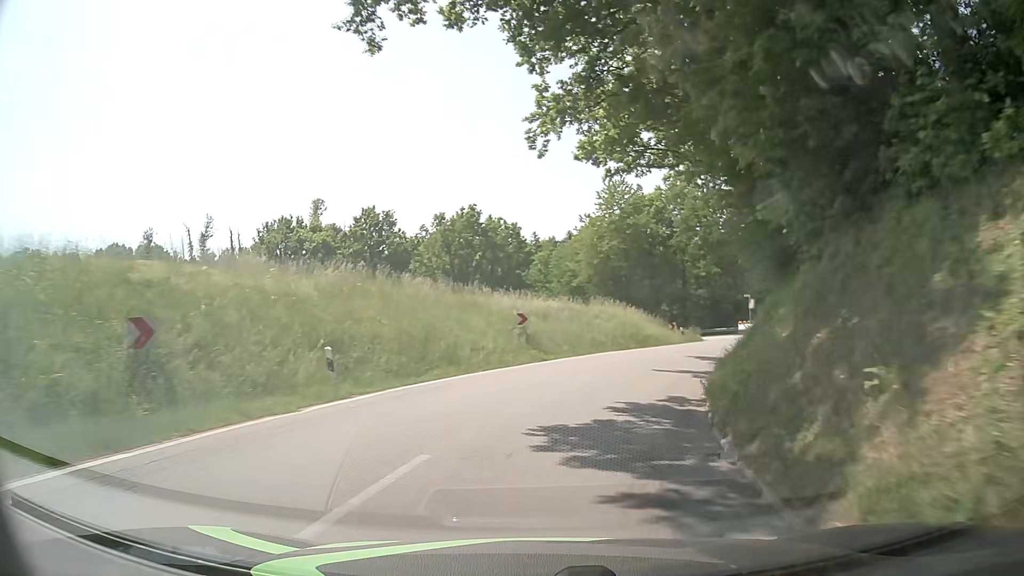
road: tertiary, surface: asphalt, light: Day
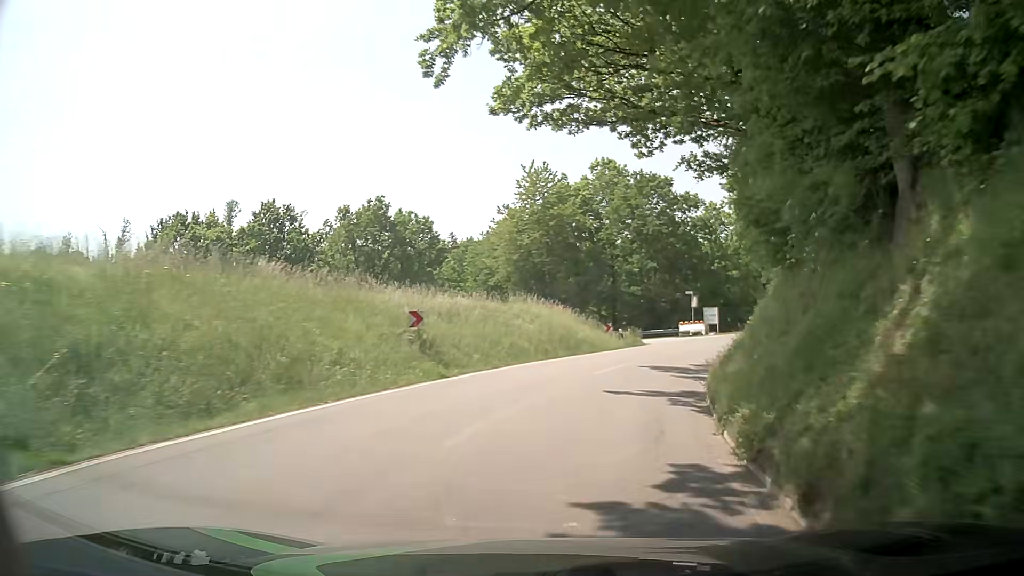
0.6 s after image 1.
(+0.4, +7.5) m; +7°
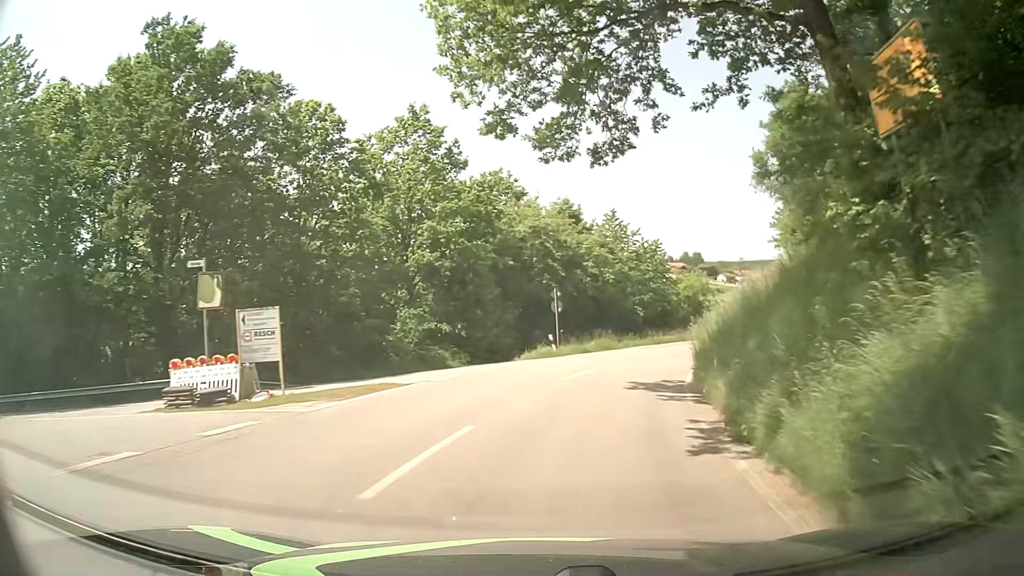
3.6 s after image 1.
(+10.4, +35.9) m; +32°
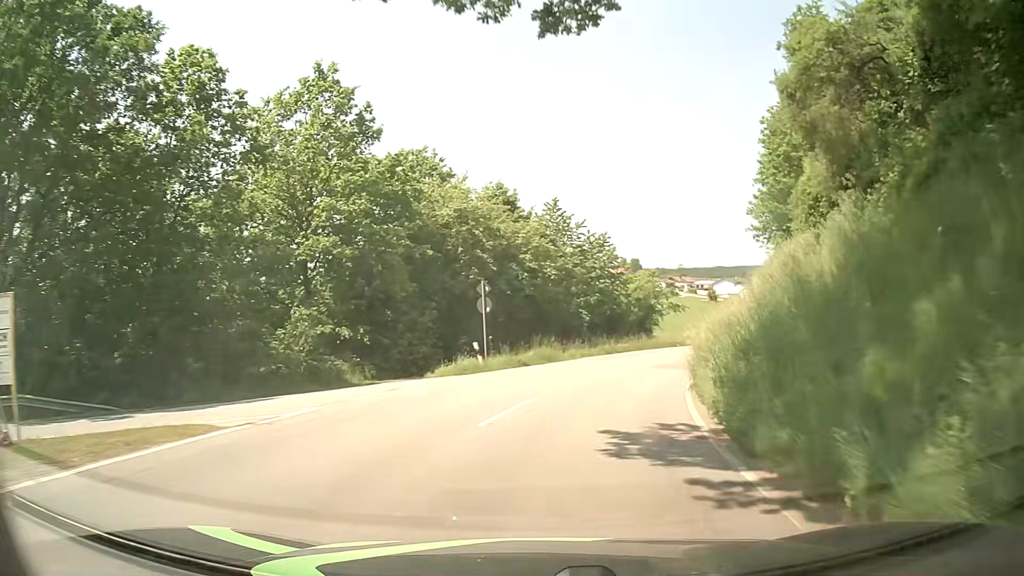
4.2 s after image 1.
(+0.2, +7.6) m; +6°
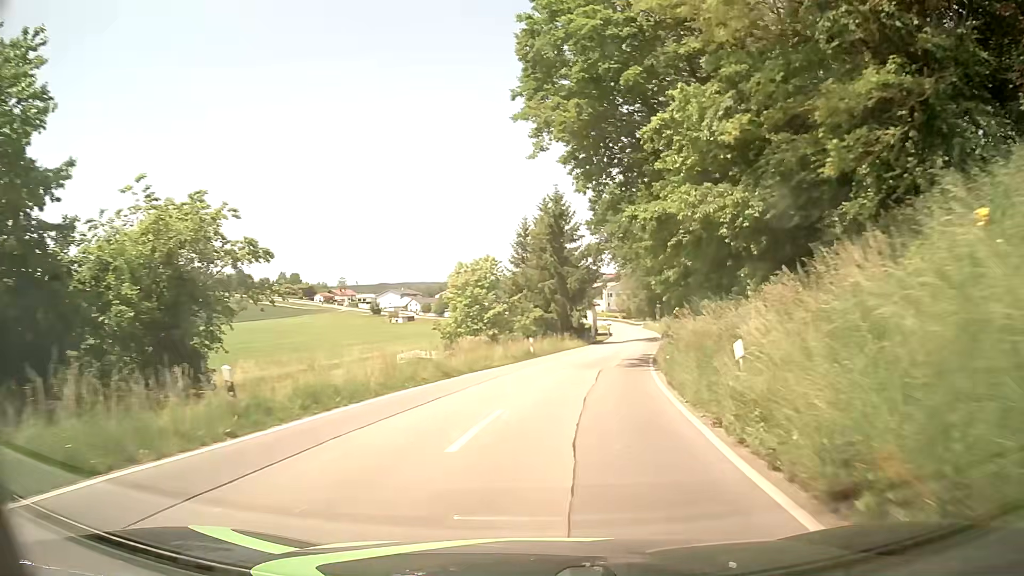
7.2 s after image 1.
(+8.8, +36.5) m; +28°
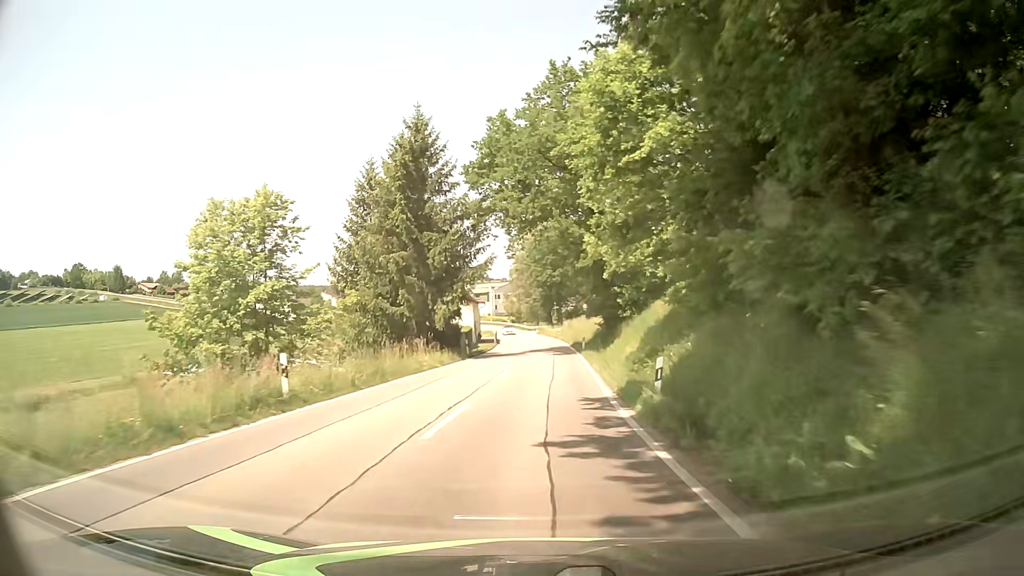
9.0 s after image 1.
(+2.2, +22.8) m; +10°
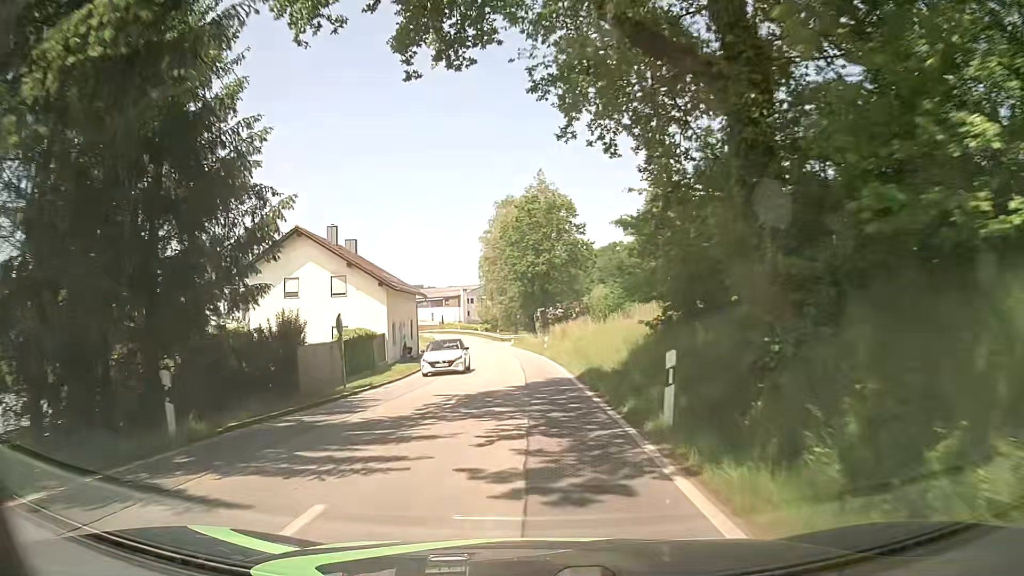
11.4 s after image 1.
(+1.0, +31.9) m; +2°
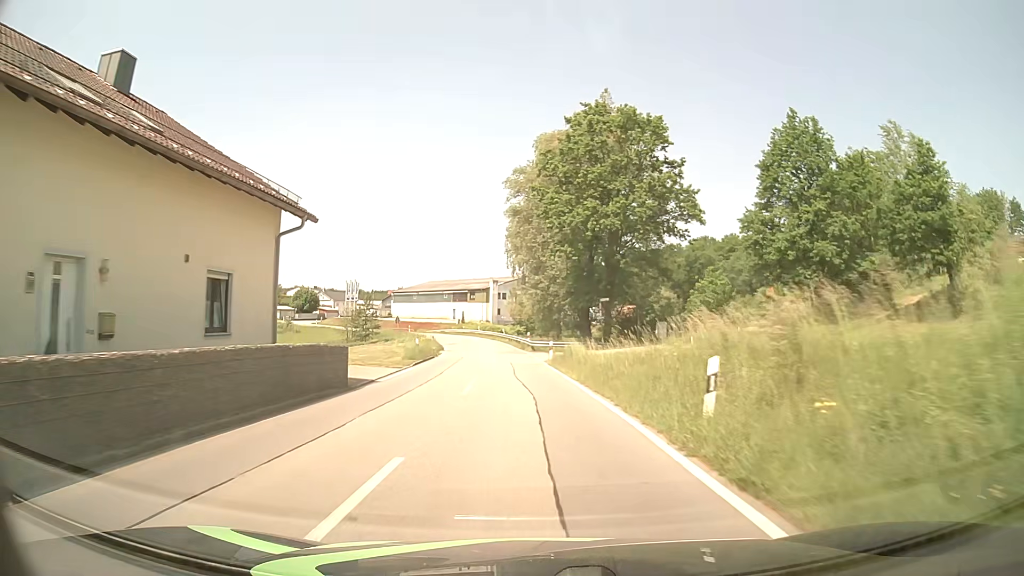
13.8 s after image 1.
(-0.8, +34.6) m; -3°
(0, +10) (0, +20) (-1, +30) (-2, +40) (-2, +50) (-4, +60) (-5, +70) (-7, +80) (-10, +89) (-14, +98) m
